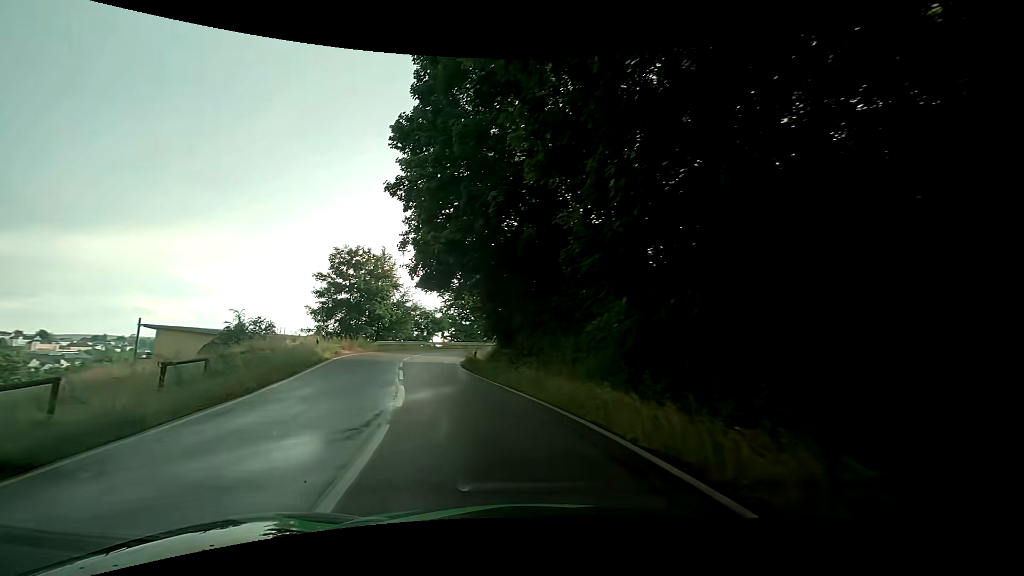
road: tertiary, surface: asphalt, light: Day
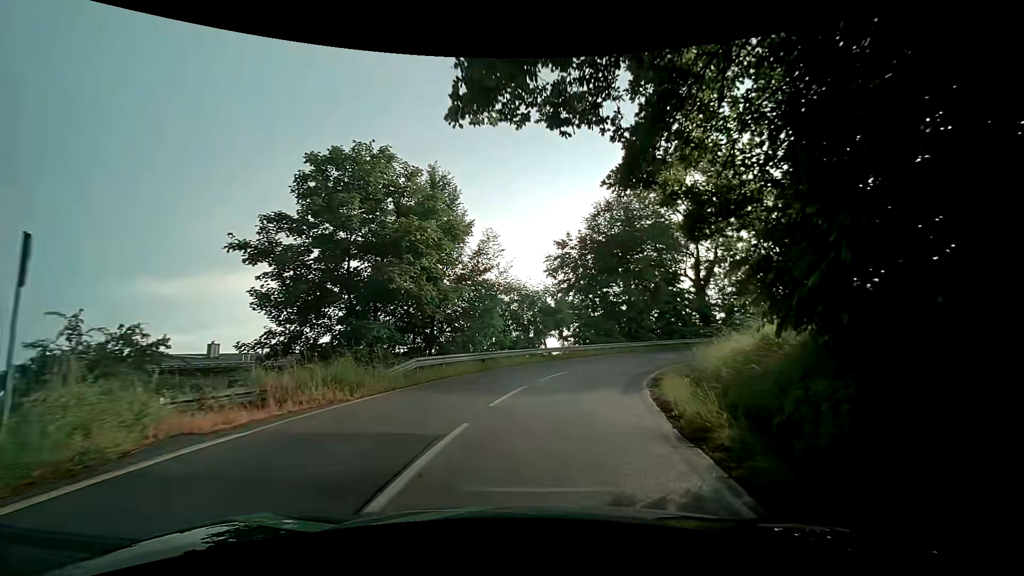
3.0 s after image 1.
(-4.8, +24.0) m; -14°
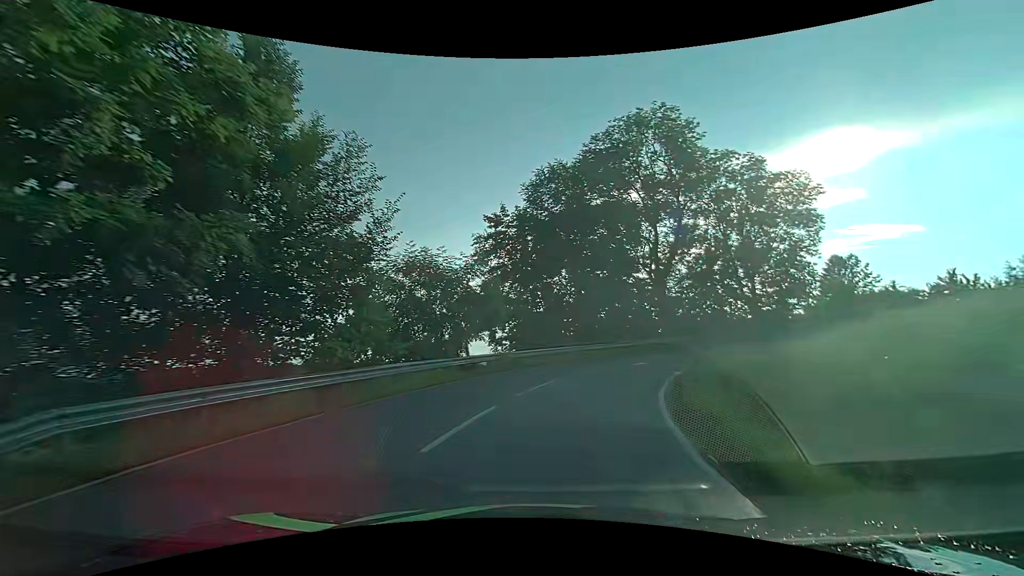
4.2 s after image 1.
(+0.6, +10.1) m; +7°
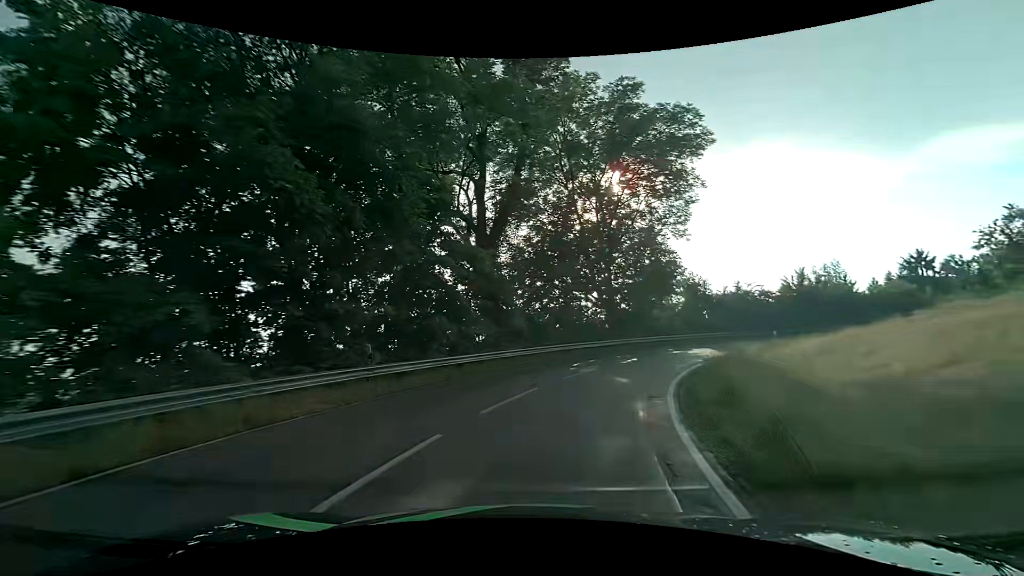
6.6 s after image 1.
(+3.7, +20.3) m; +21°
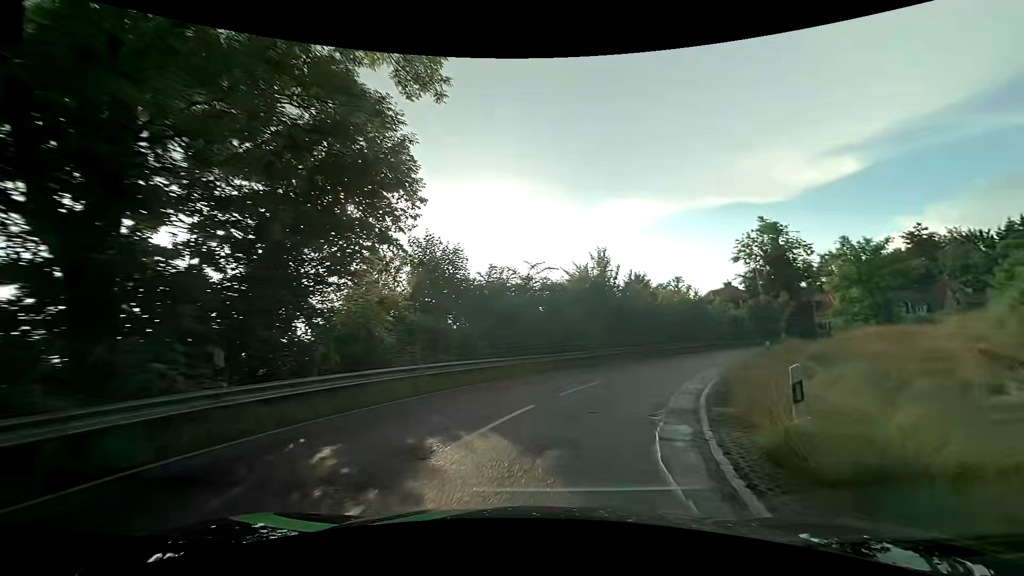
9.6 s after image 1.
(+6.7, +25.2) m; +30°
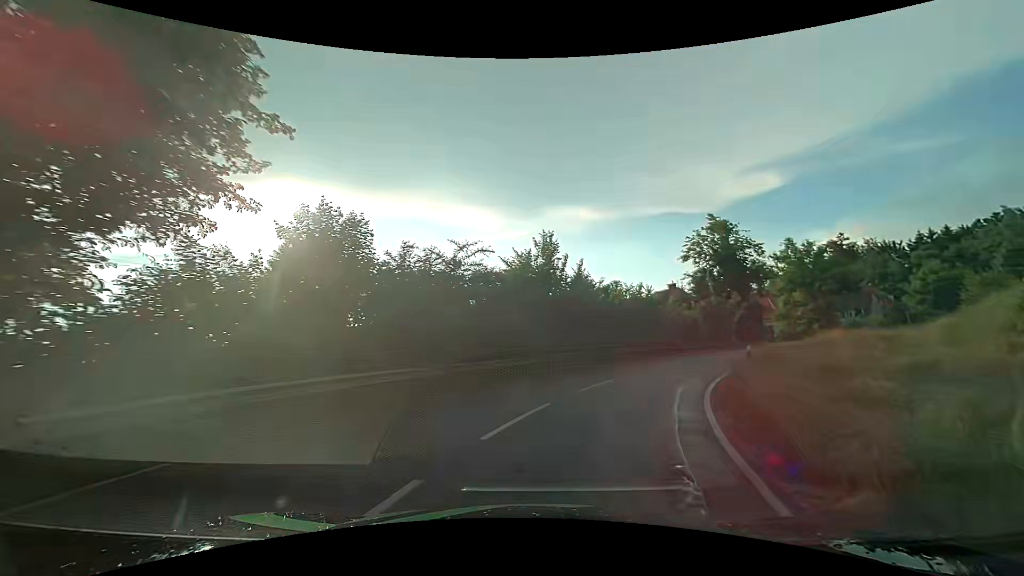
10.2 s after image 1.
(+0.3, +5.2) m; +7°
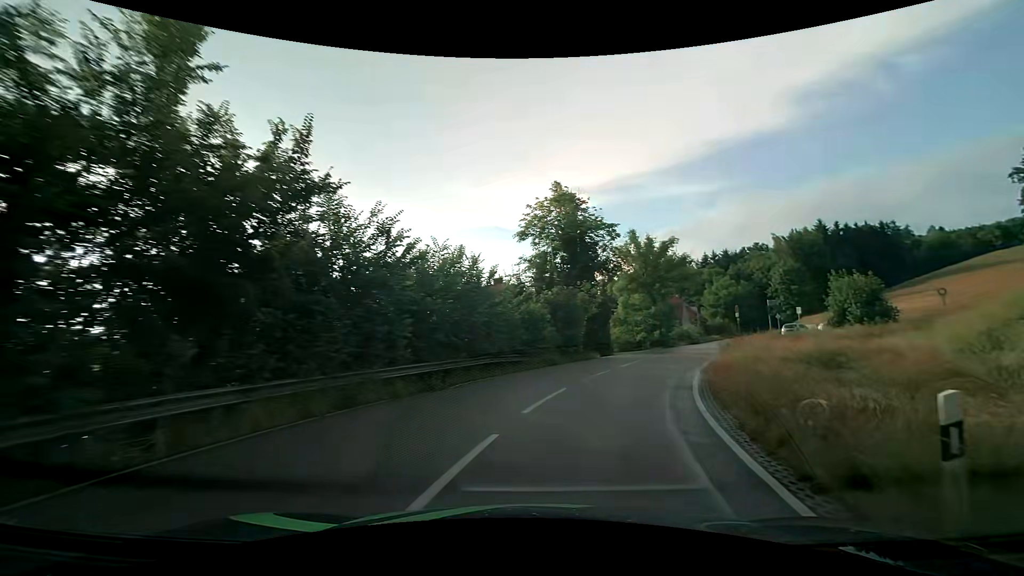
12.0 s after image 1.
(+2.6, +15.5) m; +20°
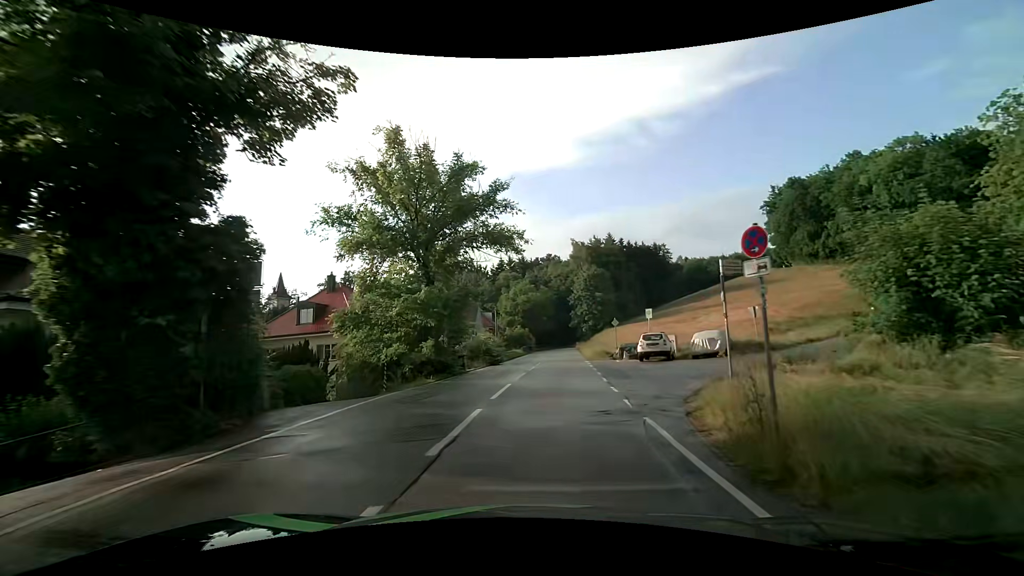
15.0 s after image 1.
(+6.4, +25.5) m; +24°
(0, +10) (+1, +20) (+2, +30) (+2, +40) (+3, +50) (+4, +60) (+4, +70) (+5, +80) (+6, +90) (+6, +100) m
